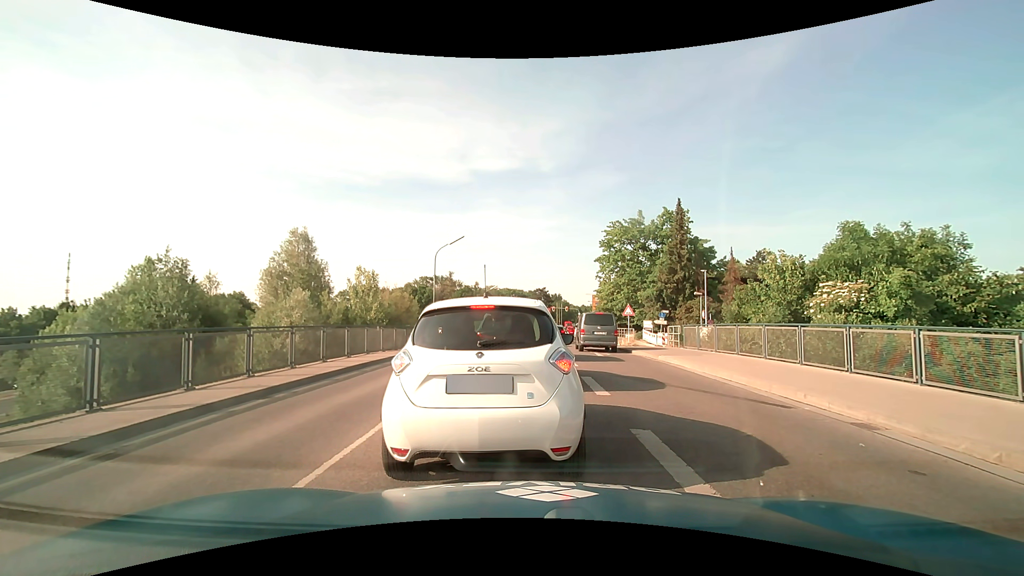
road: secondary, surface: asphalt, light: Day
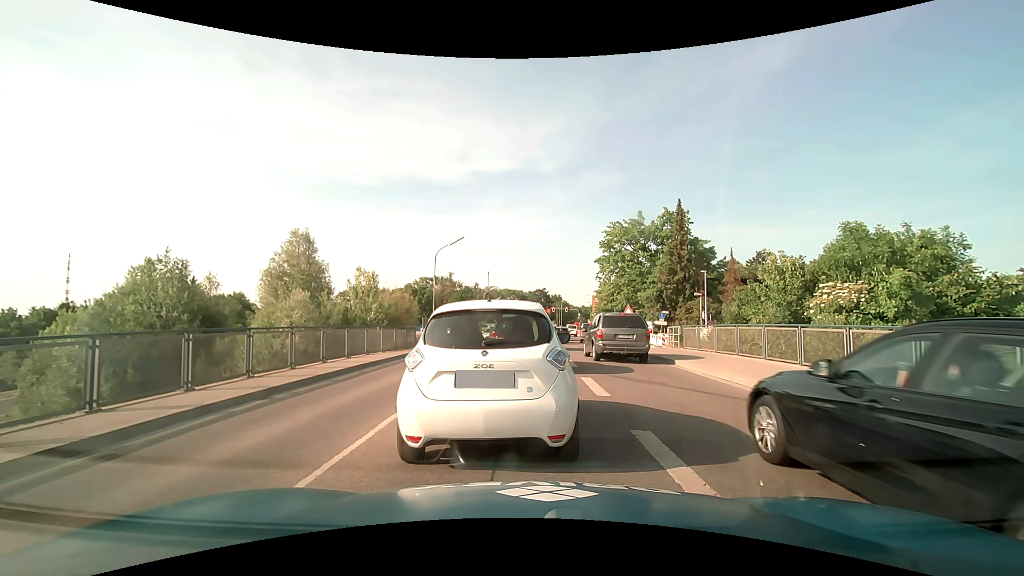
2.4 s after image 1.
(0.0, 0.0) m; 0°
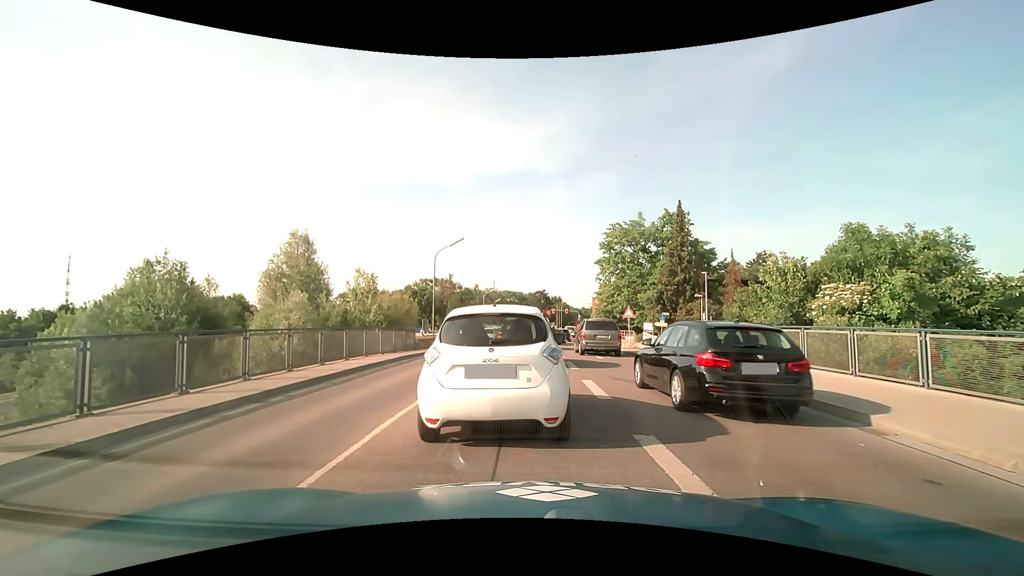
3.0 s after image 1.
(0.0, +0.2) m; 0°
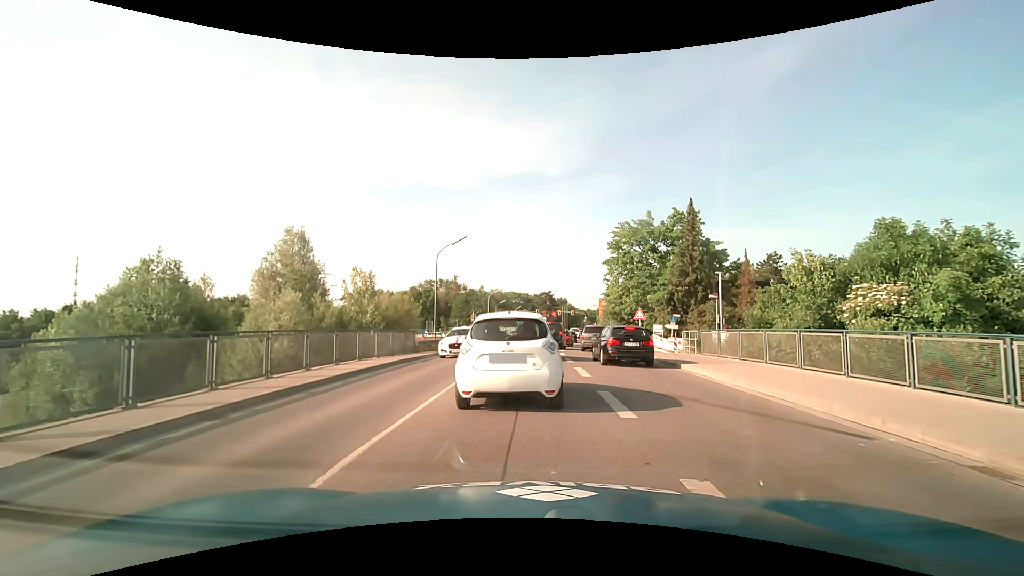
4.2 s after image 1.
(0.0, +1.8) m; 0°
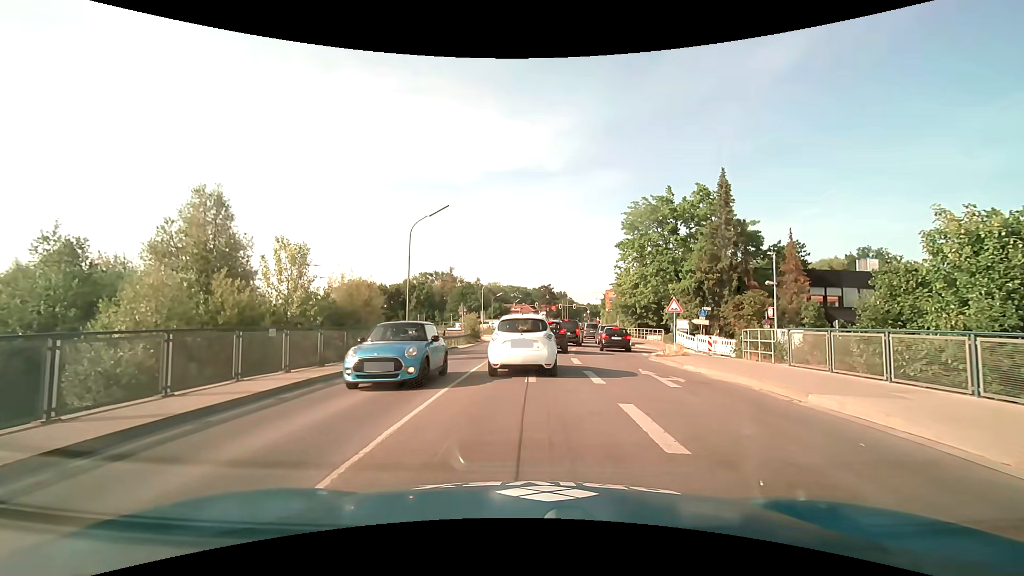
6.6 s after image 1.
(-0.1, +8.4) m; -1°
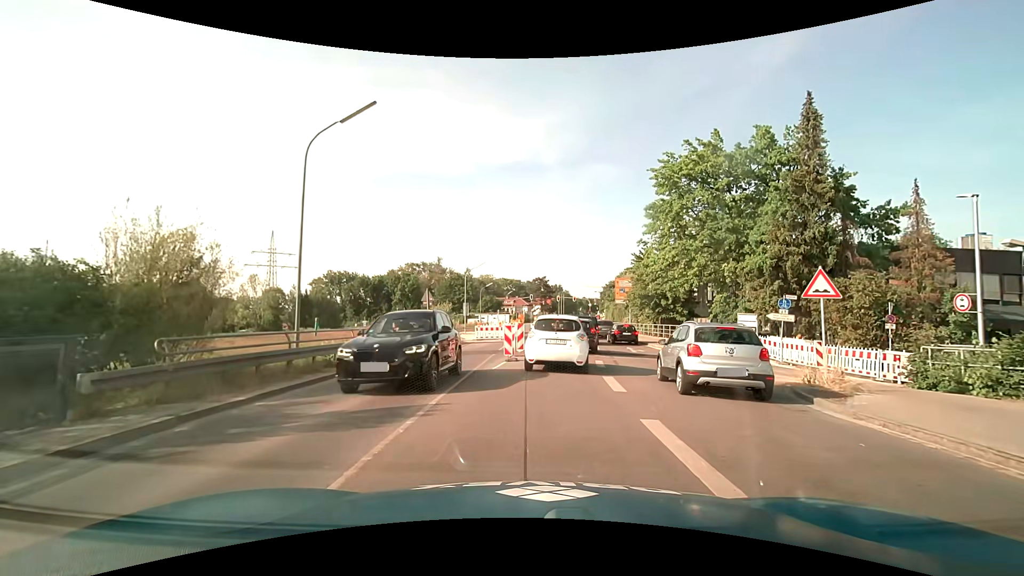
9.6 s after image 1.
(+0.2, +13.3) m; +2°
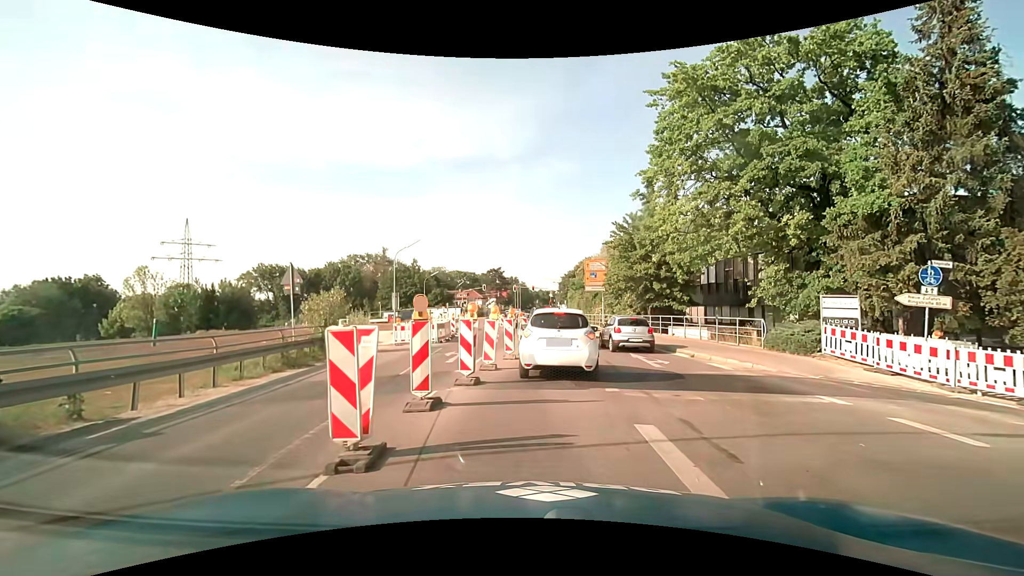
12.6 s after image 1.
(+0.3, +12.5) m; +5°
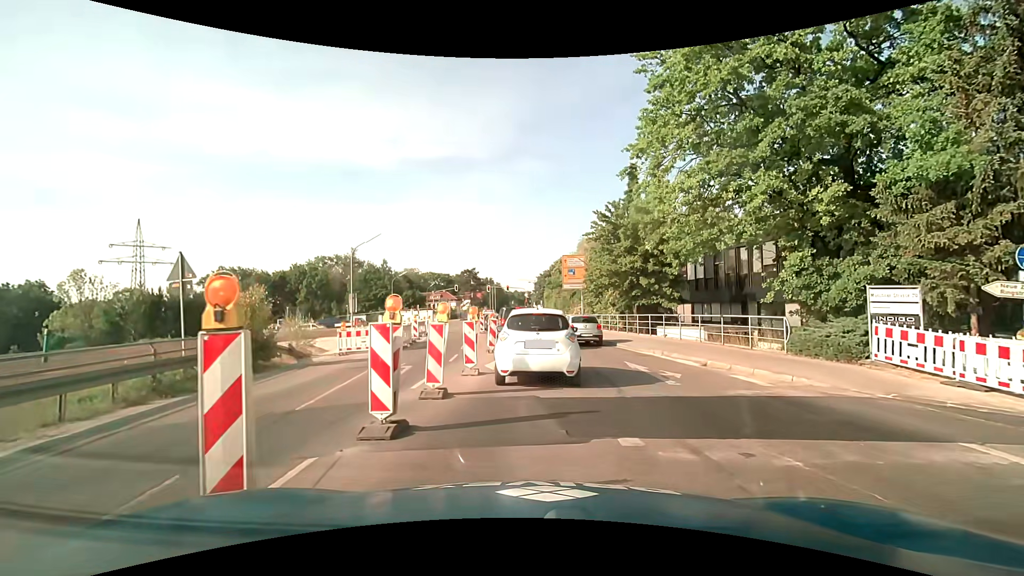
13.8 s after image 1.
(+0.1, +4.0) m; +3°
